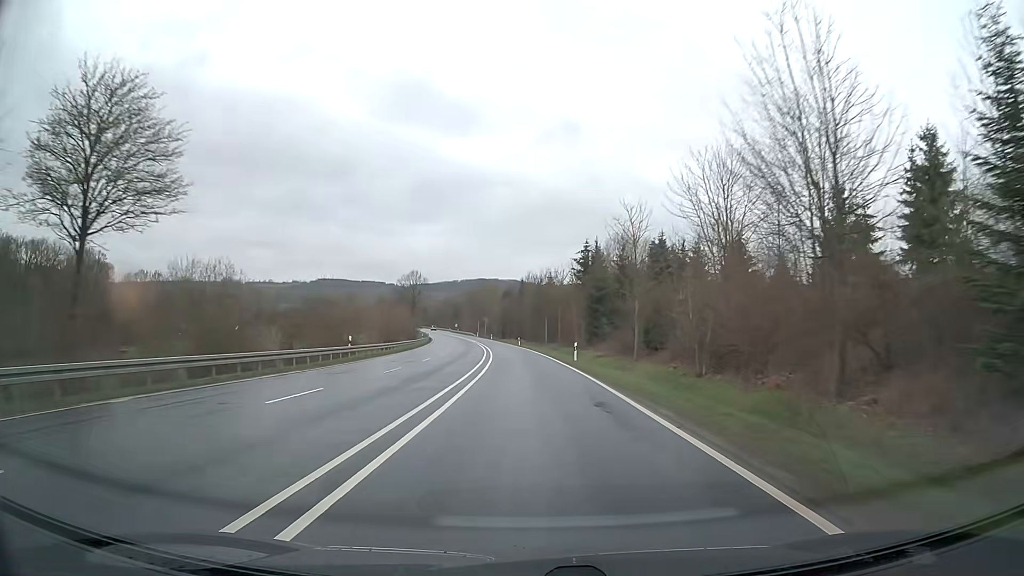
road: primary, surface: asphalt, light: Day
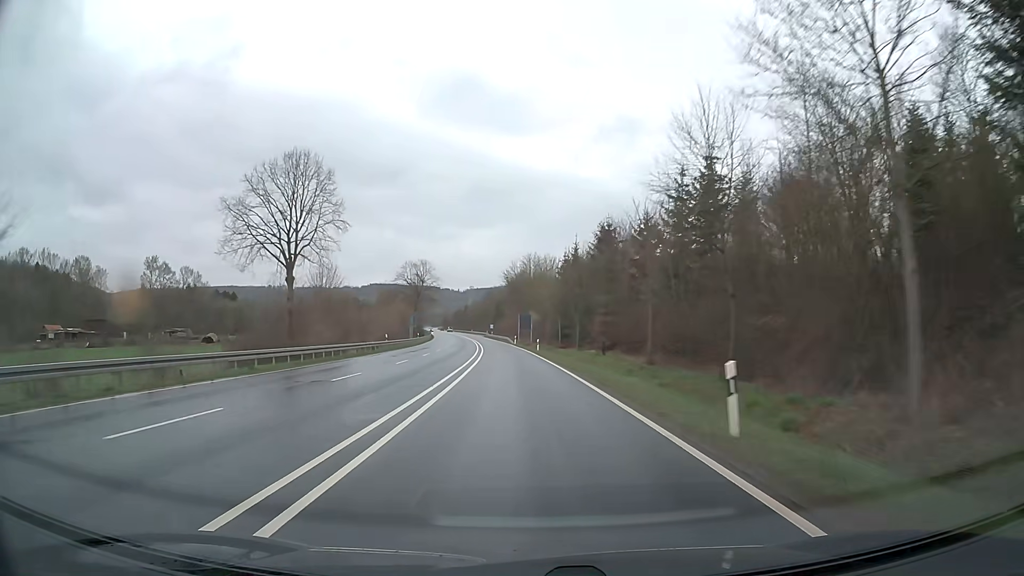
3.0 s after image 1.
(-3.4, +78.8) m; -5°
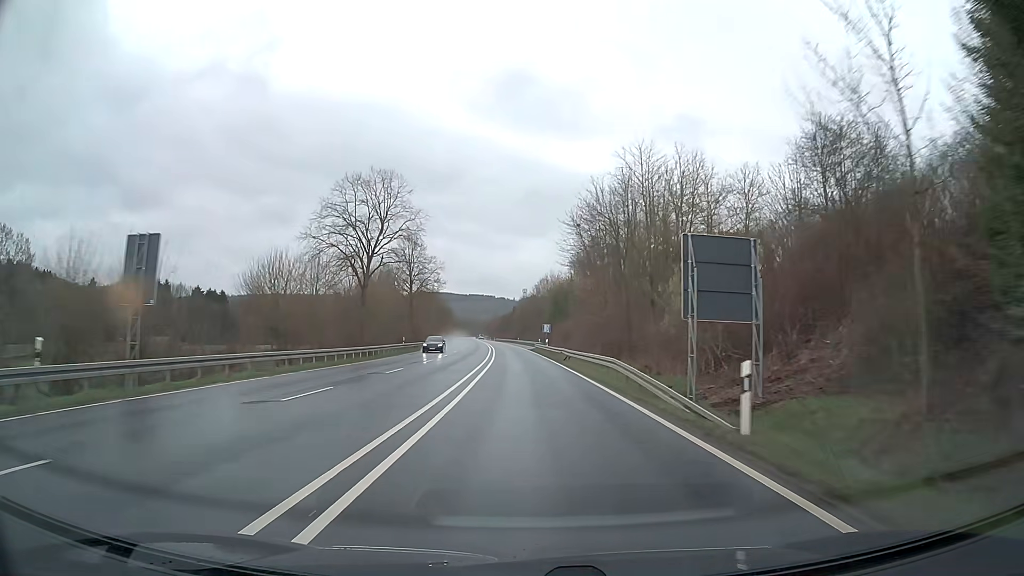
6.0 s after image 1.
(-4.3, +78.8) m; -5°
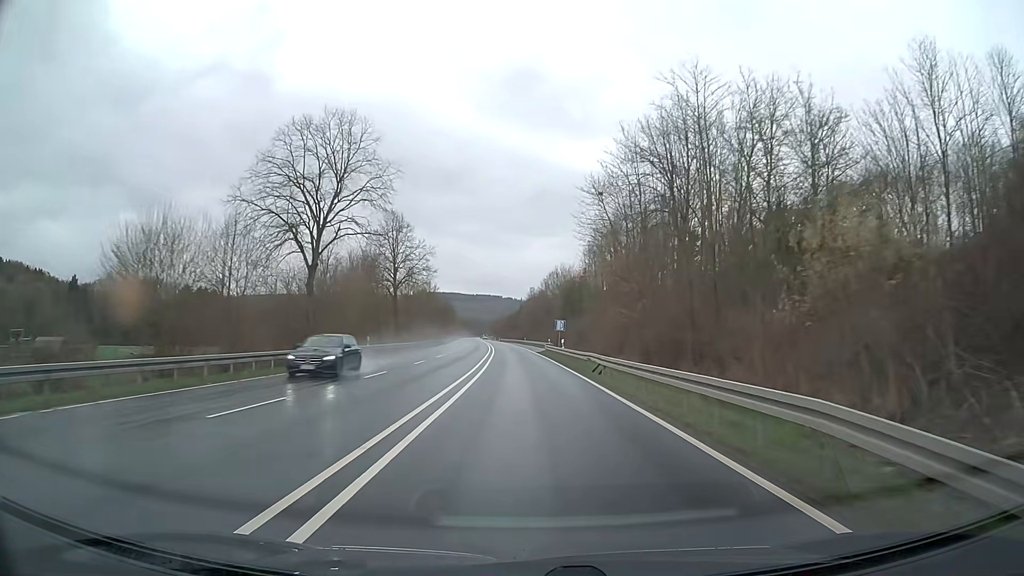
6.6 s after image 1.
(-0.1, +15.8) m; -1°
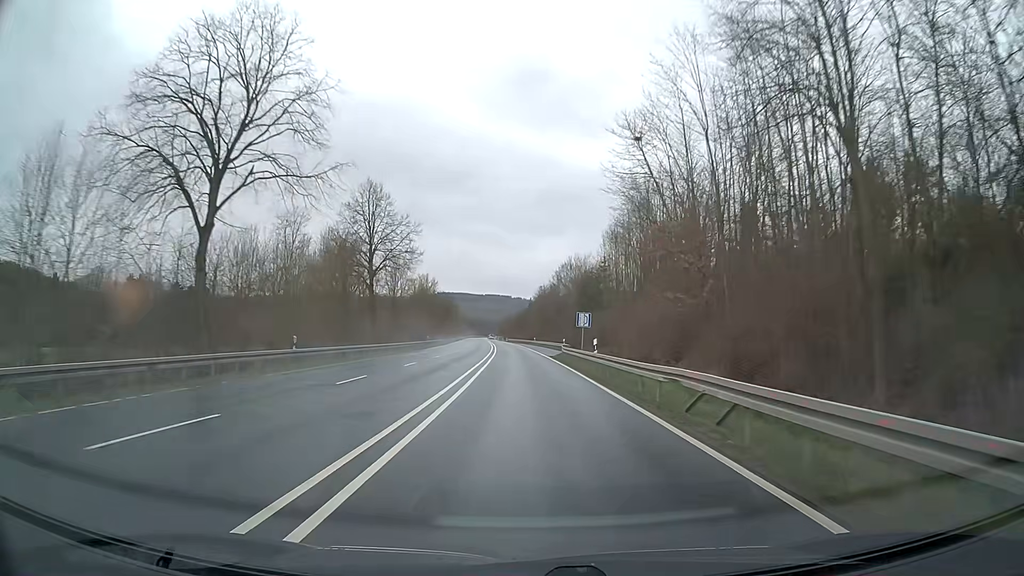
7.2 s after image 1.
(-0.1, +15.8) m; -1°
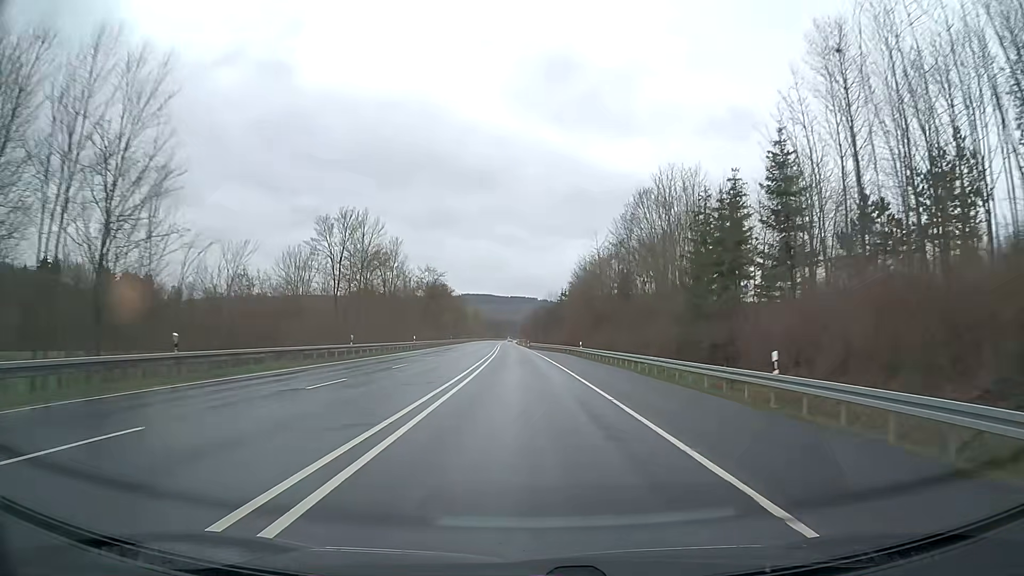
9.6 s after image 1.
(-1.5, +63.1) m; -2°
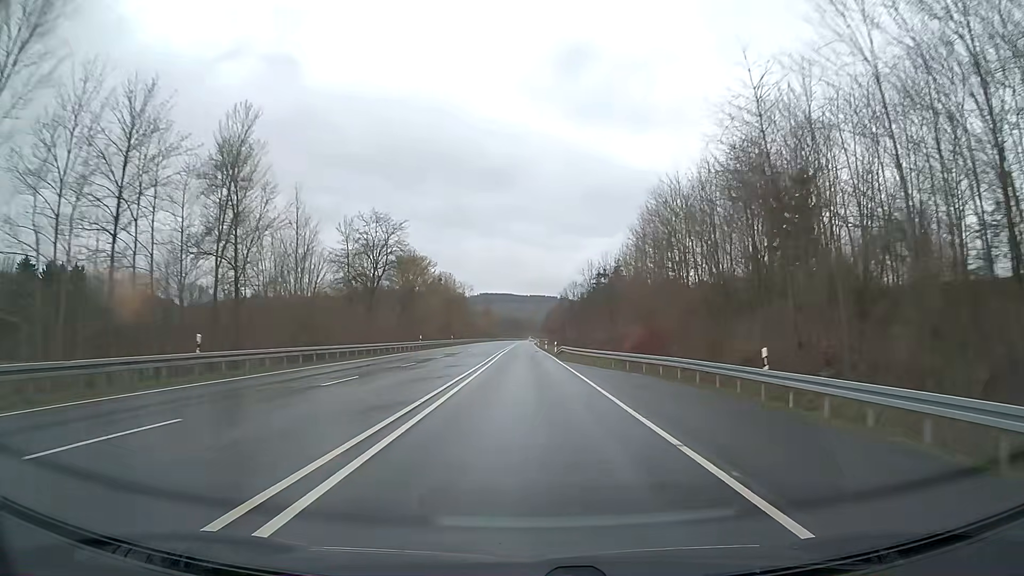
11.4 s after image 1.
(-0.6, +47.4) m; -2°
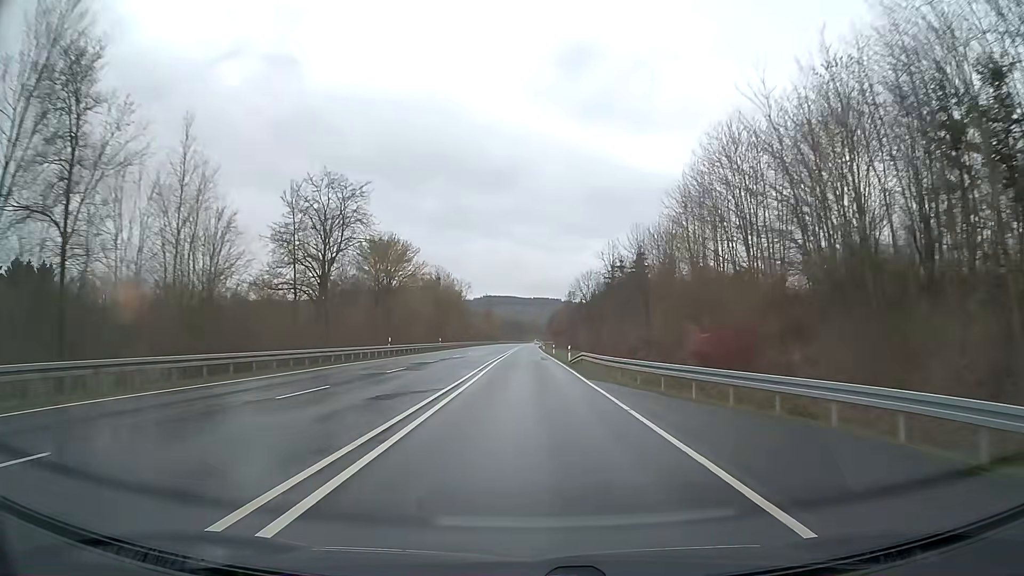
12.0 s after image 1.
(0.0, +15.8) m; 0°
(0, +10) (0, +20) (0, +30) (0, +40) (0, +50) (0, +60) (0, +70) (0, +80) (0, +90) (0, +100) m
